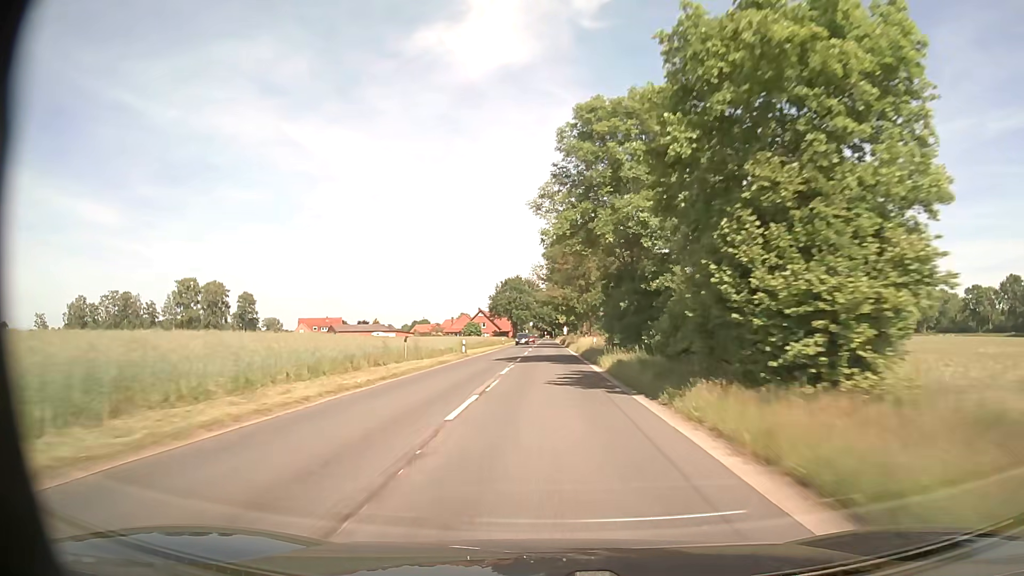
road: secondary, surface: asphalt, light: Day
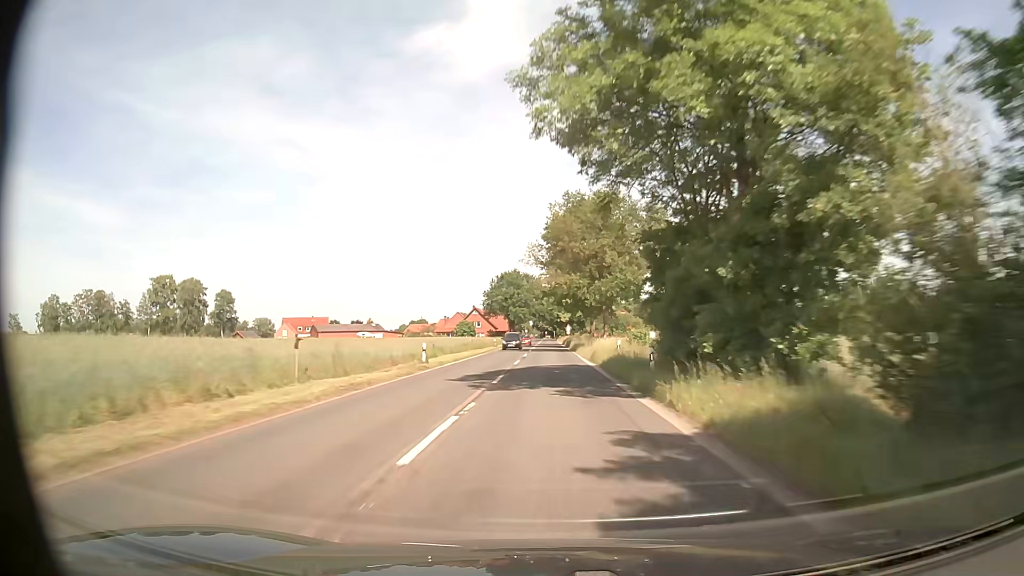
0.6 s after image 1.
(0.0, +15.8) m; 0°
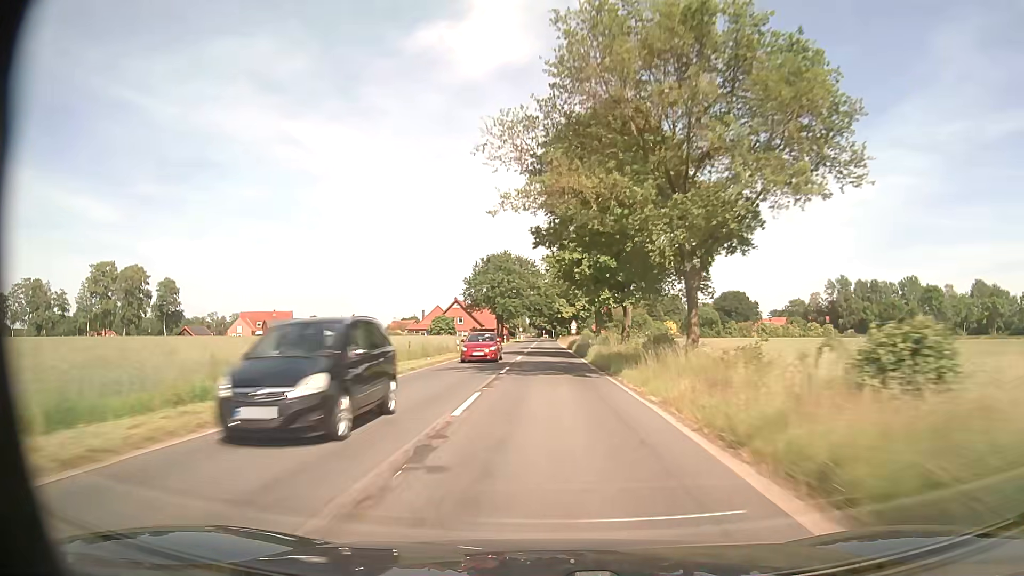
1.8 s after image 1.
(+0.1, +31.6) m; 0°
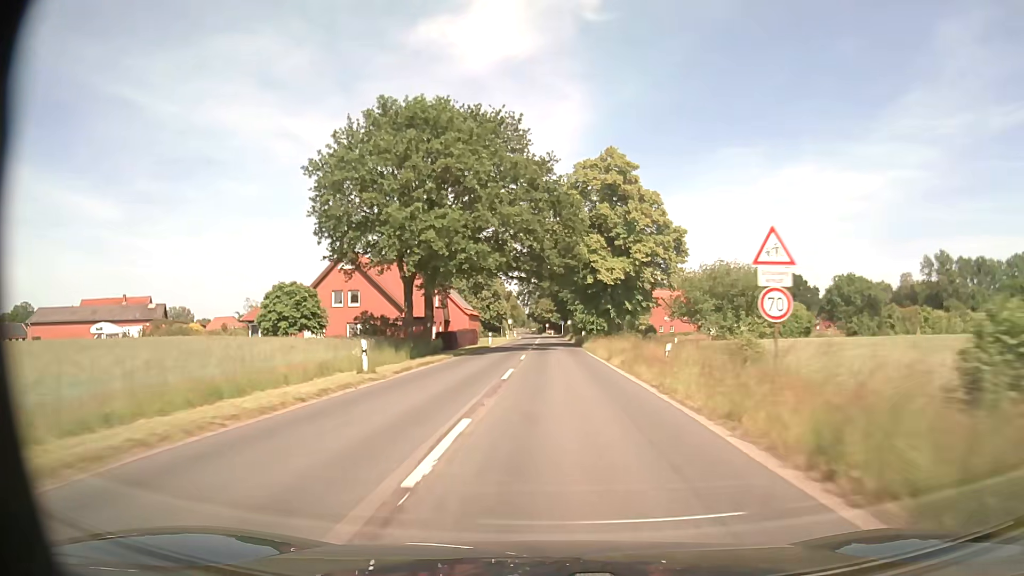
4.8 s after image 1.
(-0.3, +76.7) m; 0°
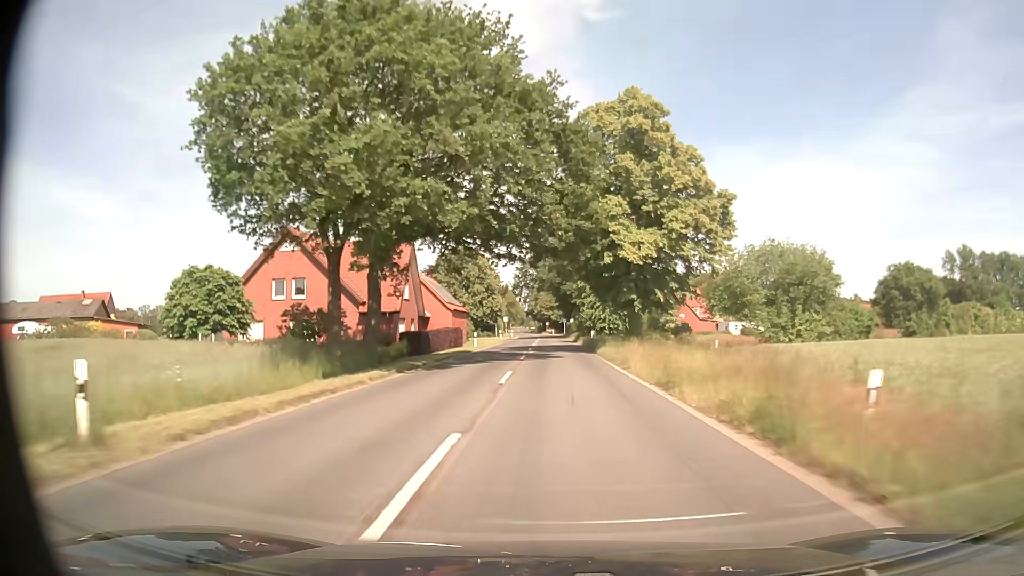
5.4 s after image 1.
(0.0, +13.2) m; 0°
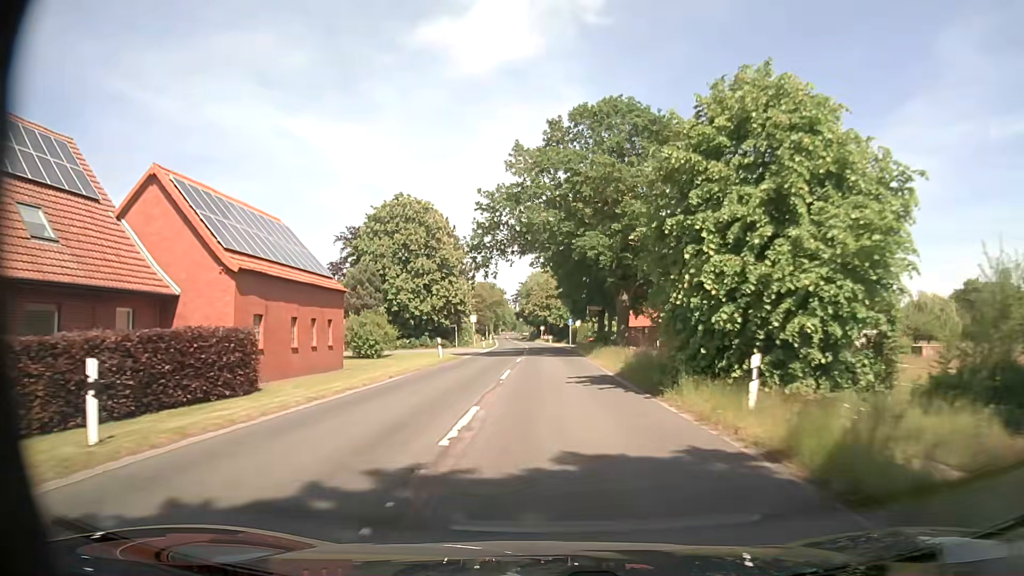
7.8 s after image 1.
(+0.2, +43.3) m; 0°
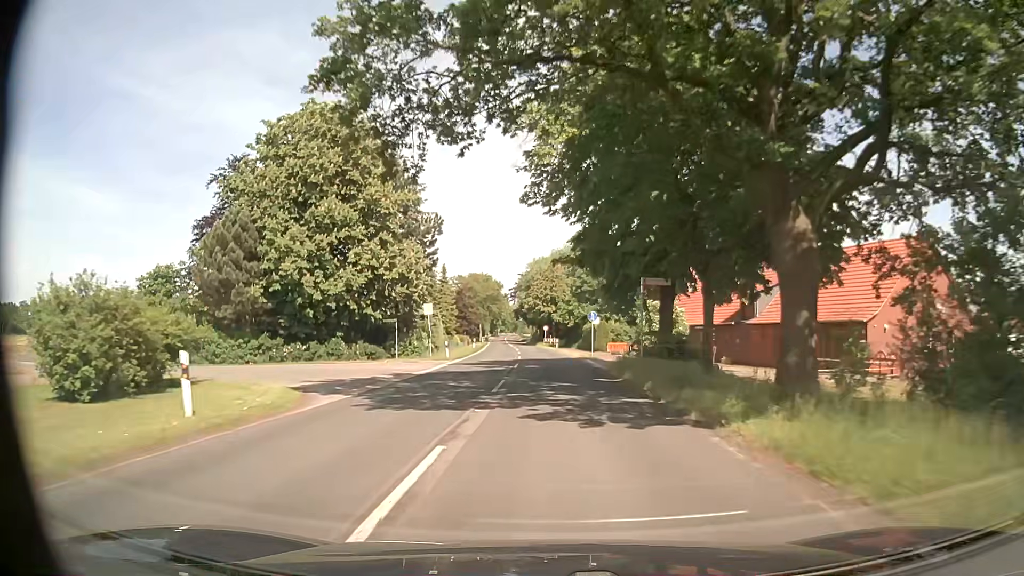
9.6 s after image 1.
(0.0, +27.8) m; 0°
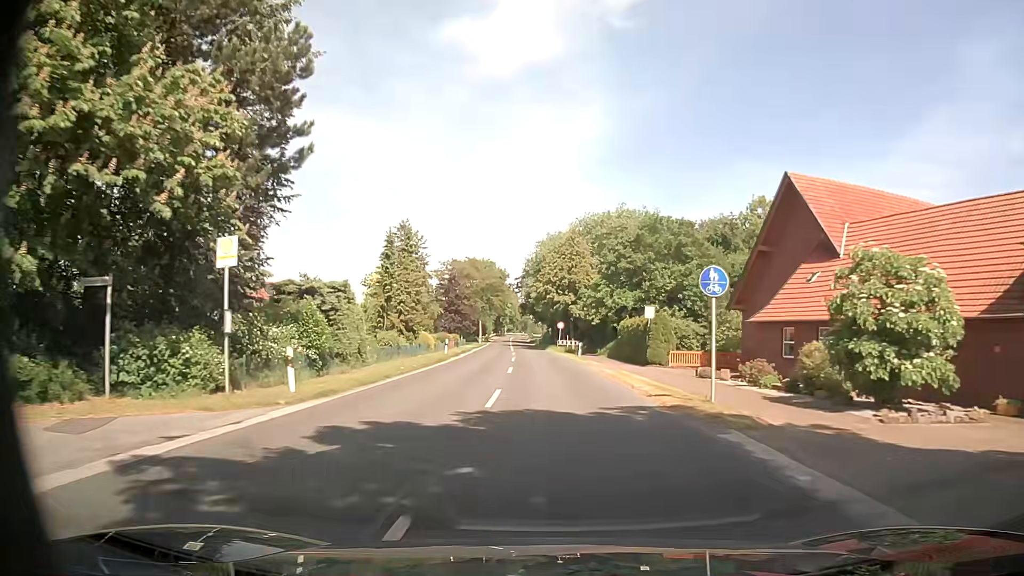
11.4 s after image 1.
(-0.4, +27.4) m; -1°
(0, +10) (0, +20) (-1, +30) (-1, +40) (-2, +50) (-2, +60) (-3, +70) (-3, +80) (-4, +90) (-5, +100) m
